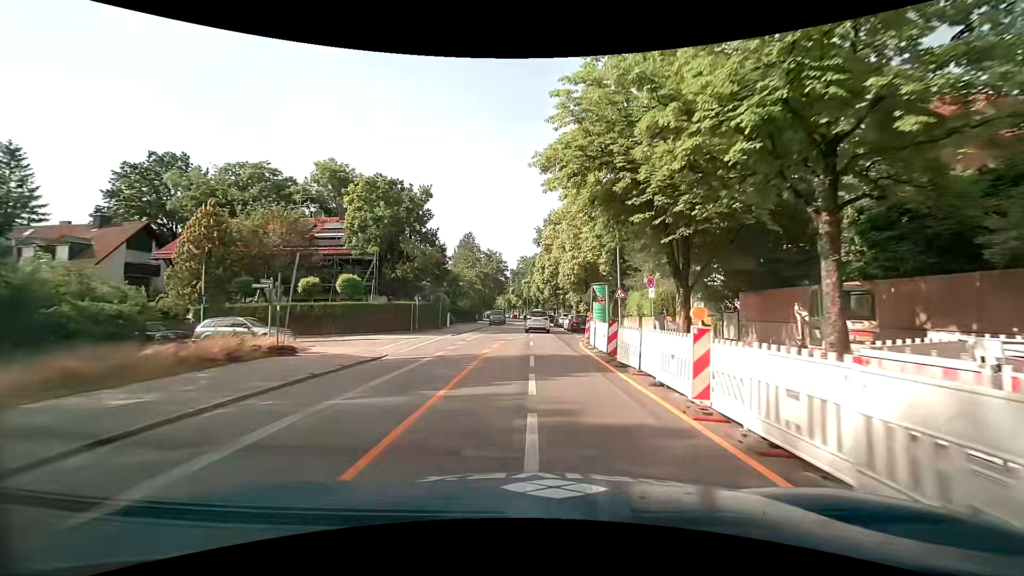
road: secondary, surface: asphalt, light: Day
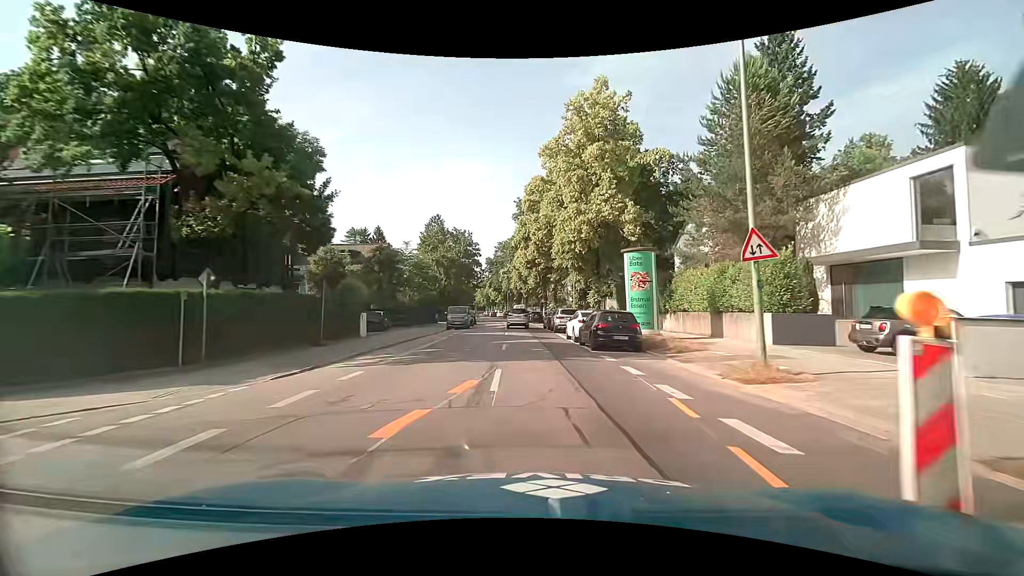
(+0.1, +21.4) m; +1°
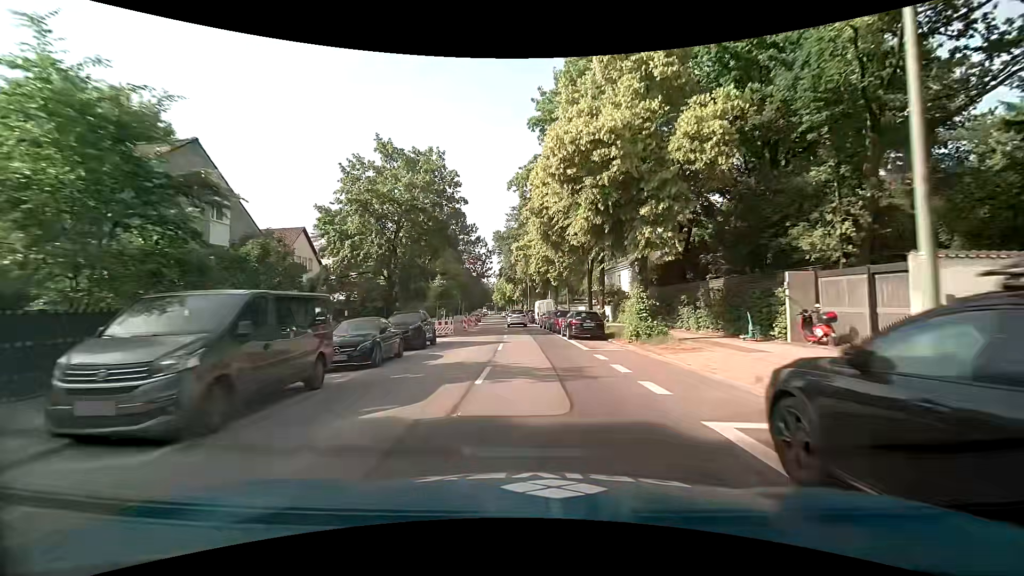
(-0.6, +36.5) m; -4°
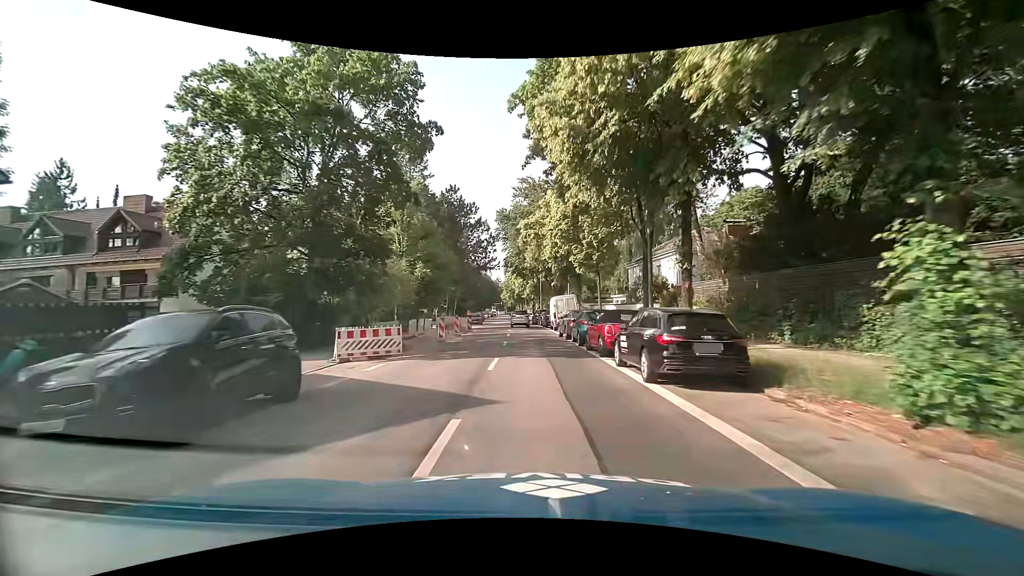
(+0.1, +14.9) m; -1°
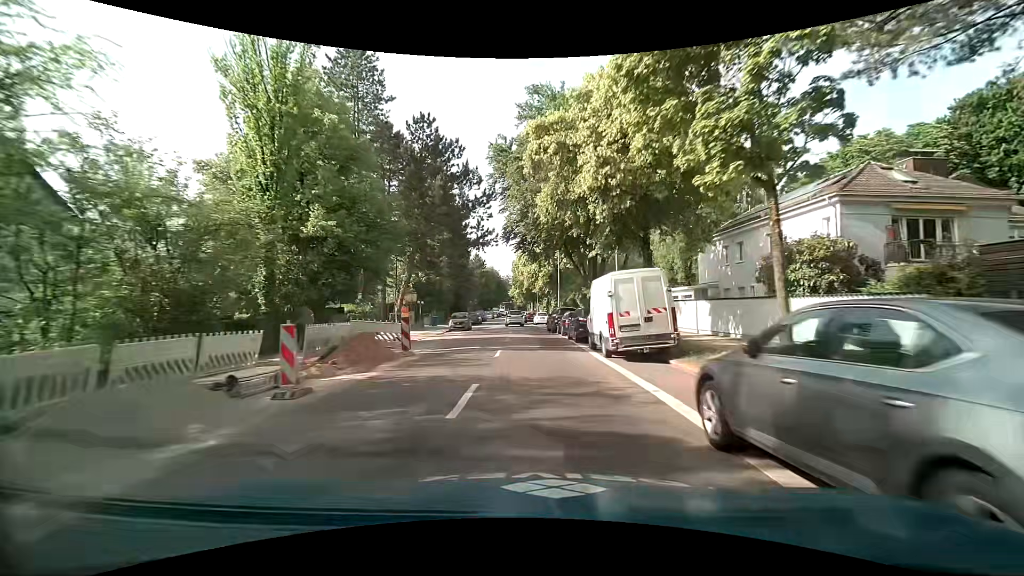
(0.0, +22.5) m; 0°
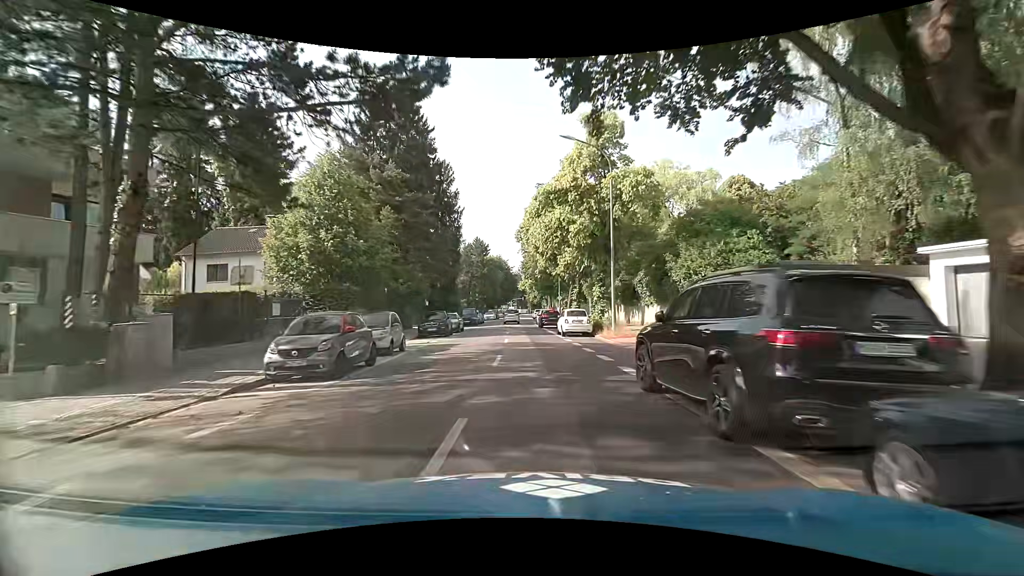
(-1.0, +29.6) m; -2°
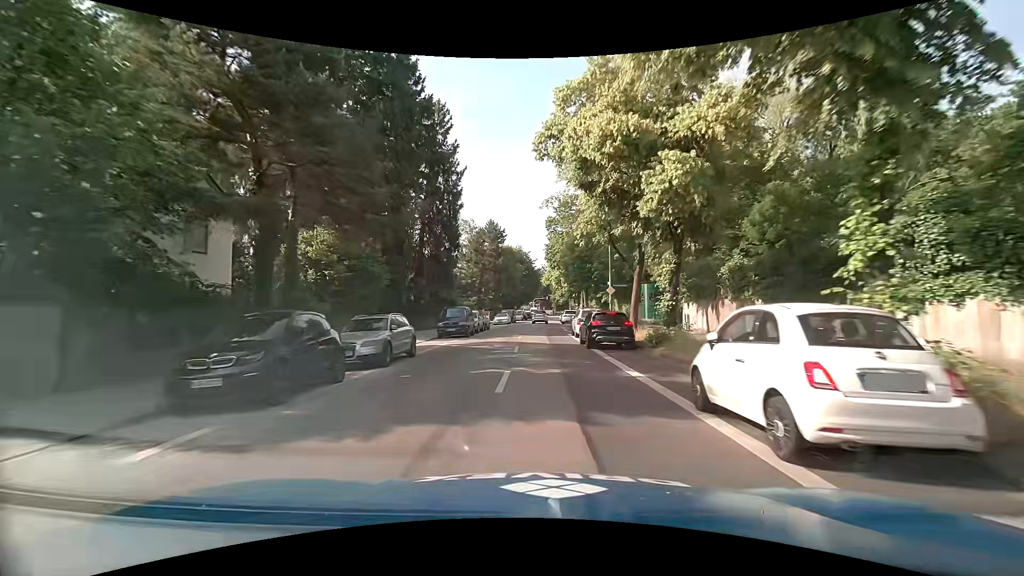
(-0.6, +21.8) m; -3°
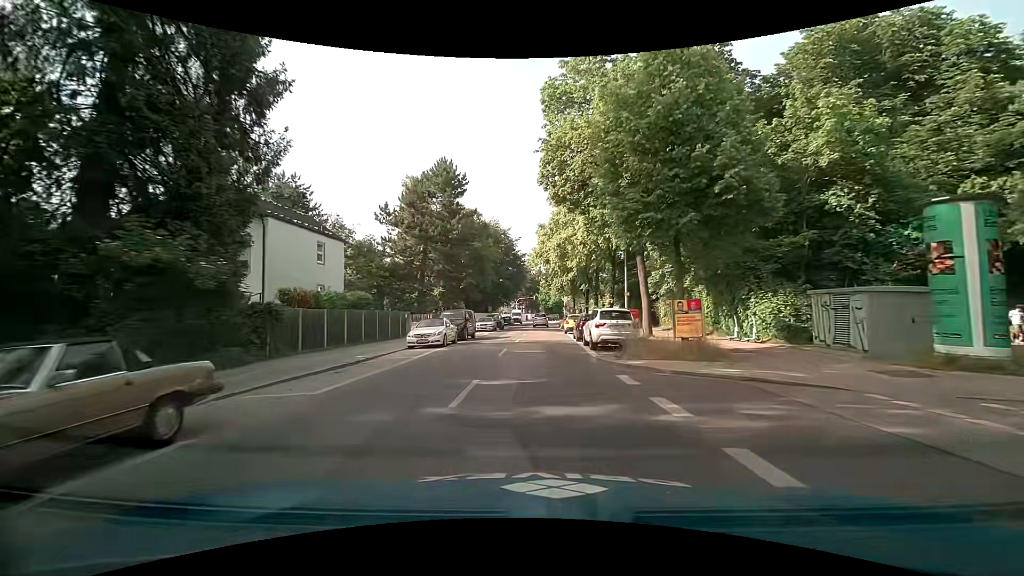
(+0.4, +37.0) m; +1°
